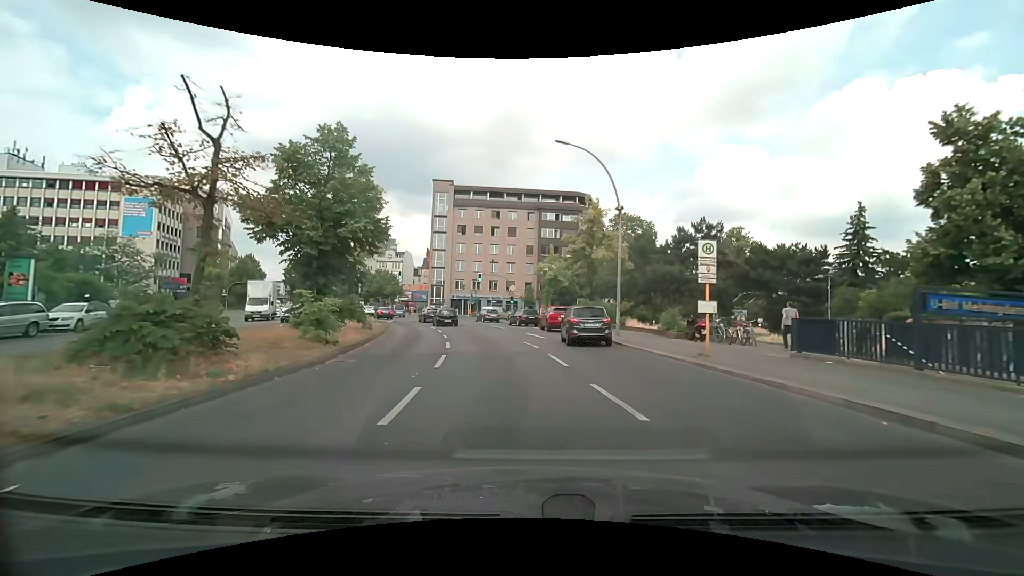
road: primary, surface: asphalt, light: Day
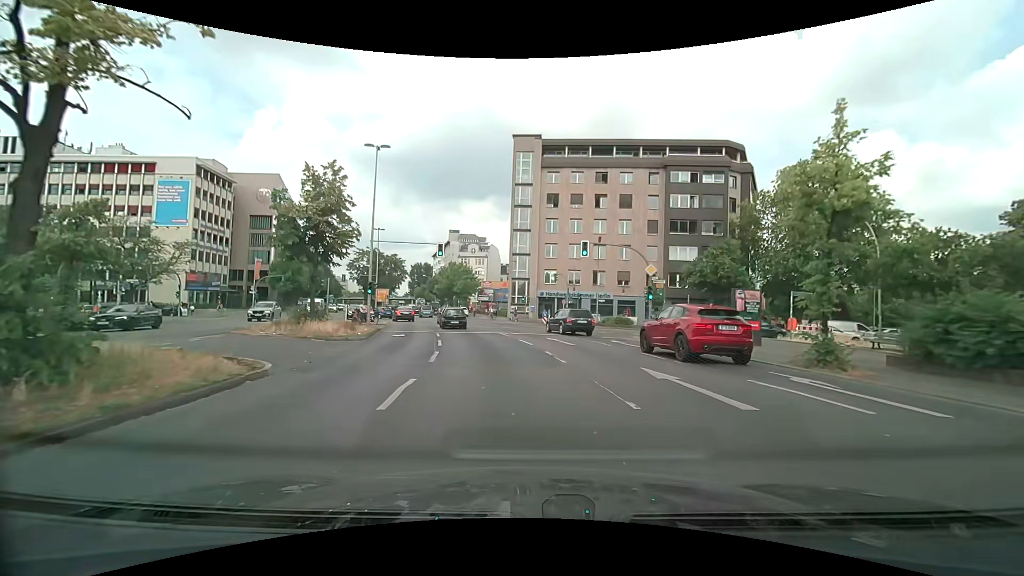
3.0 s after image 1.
(-2.7, +29.0) m; -11°
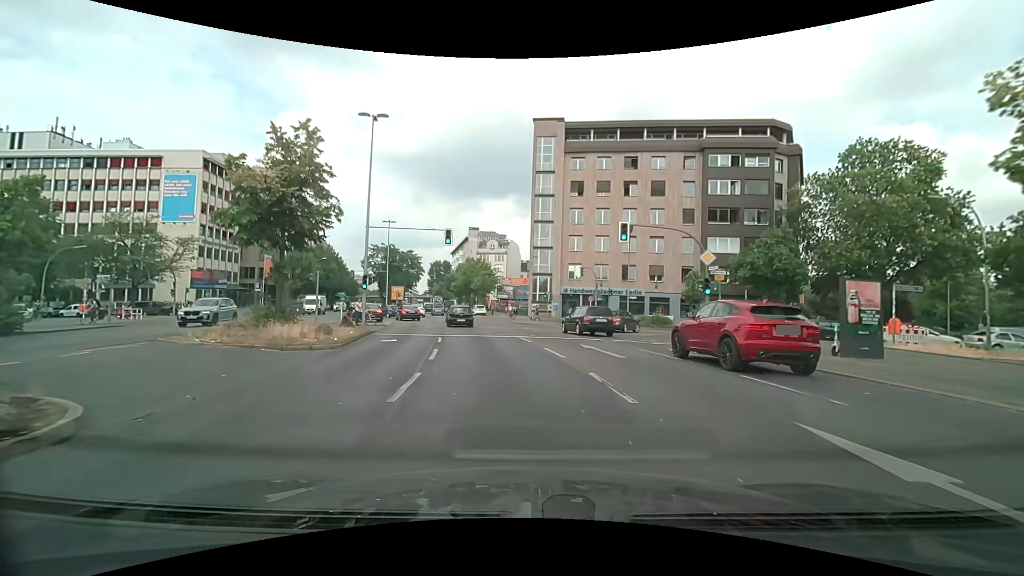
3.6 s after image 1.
(-0.1, +5.7) m; -2°
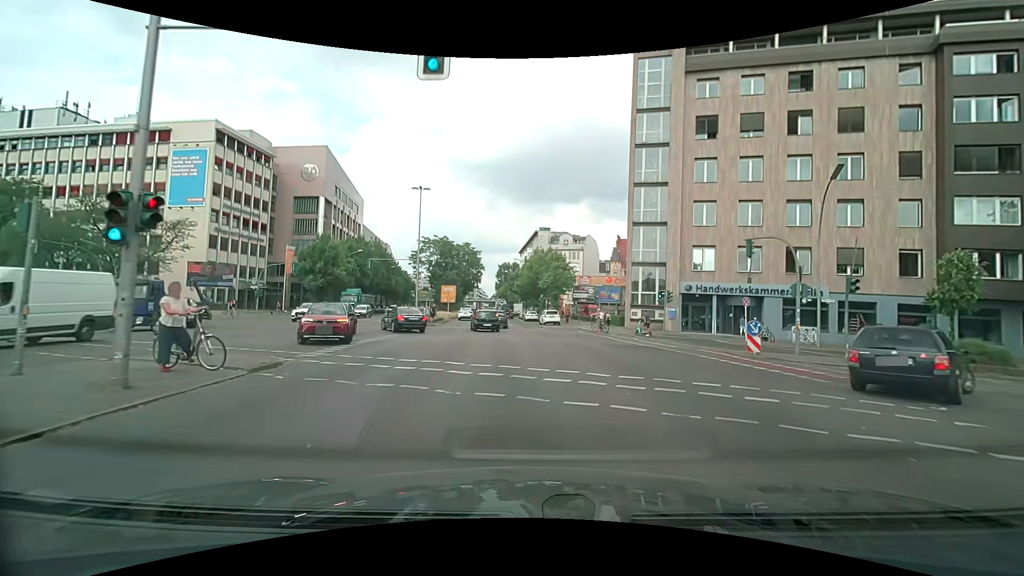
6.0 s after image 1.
(-1.8, +22.4) m; -8°
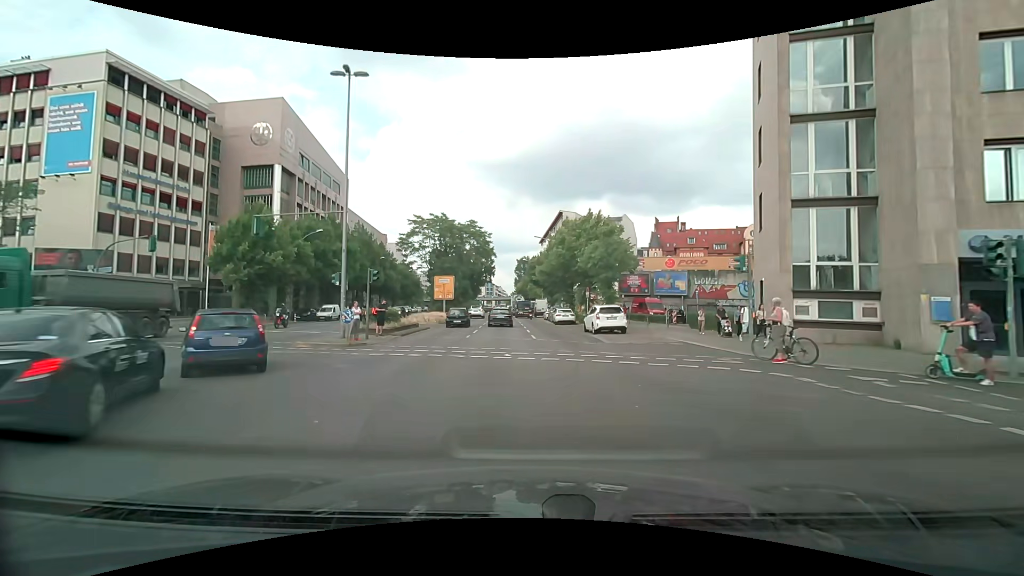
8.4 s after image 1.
(-0.7, +24.1) m; -3°
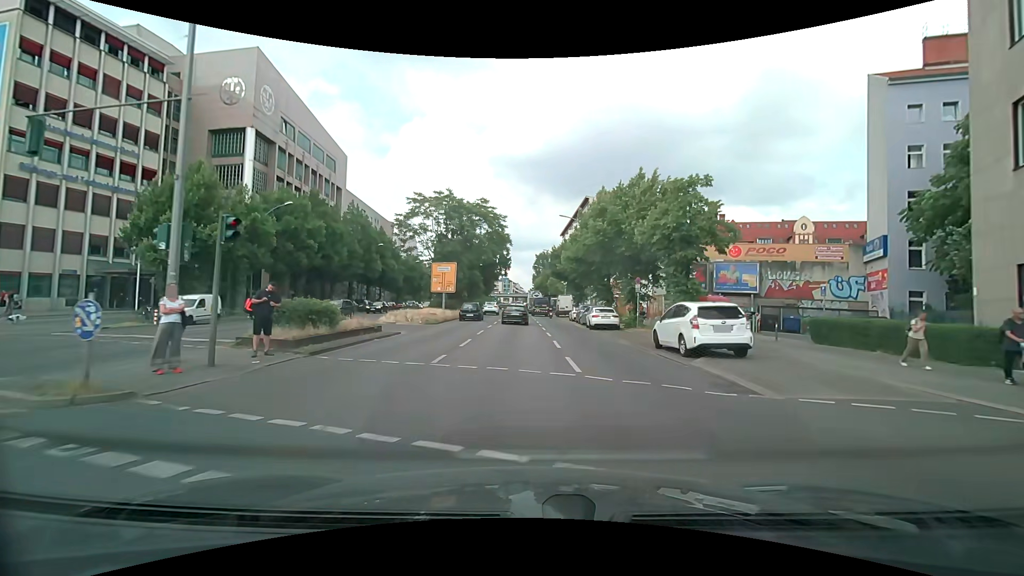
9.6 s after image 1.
(-0.2, +12.7) m; -2°
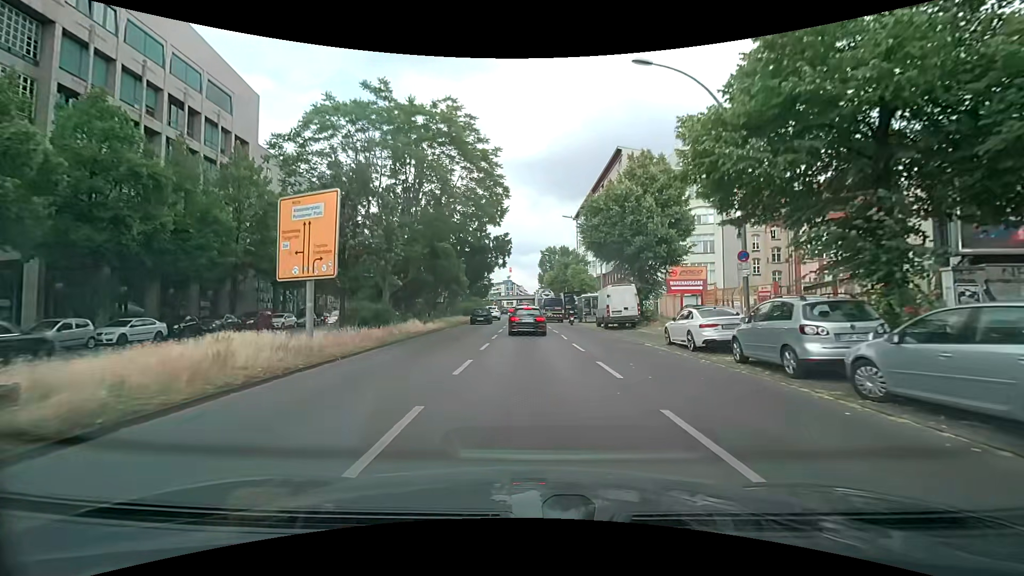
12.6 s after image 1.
(-0.6, +30.7) m; -1°
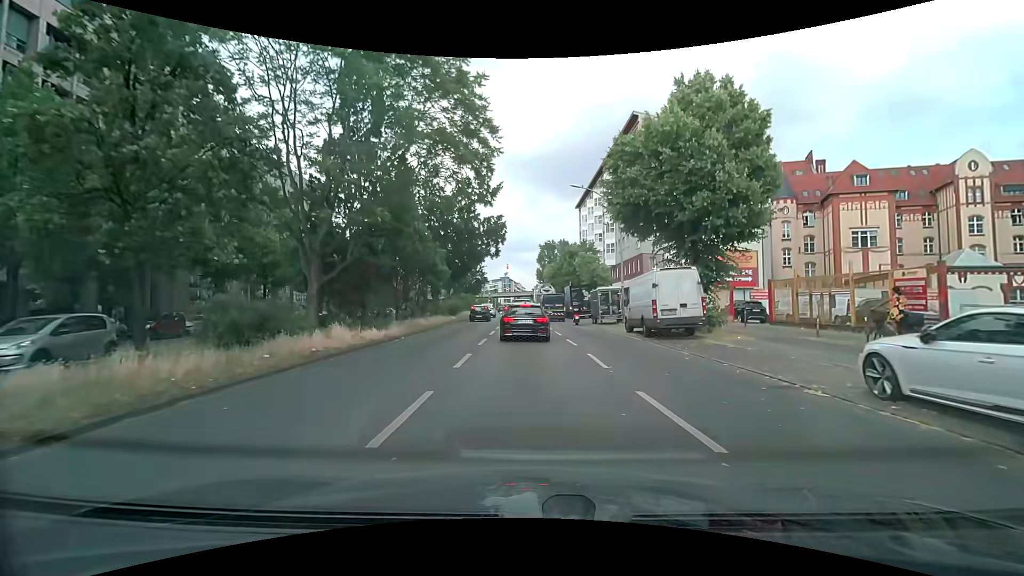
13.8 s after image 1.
(+0.1, +10.8) m; 0°
